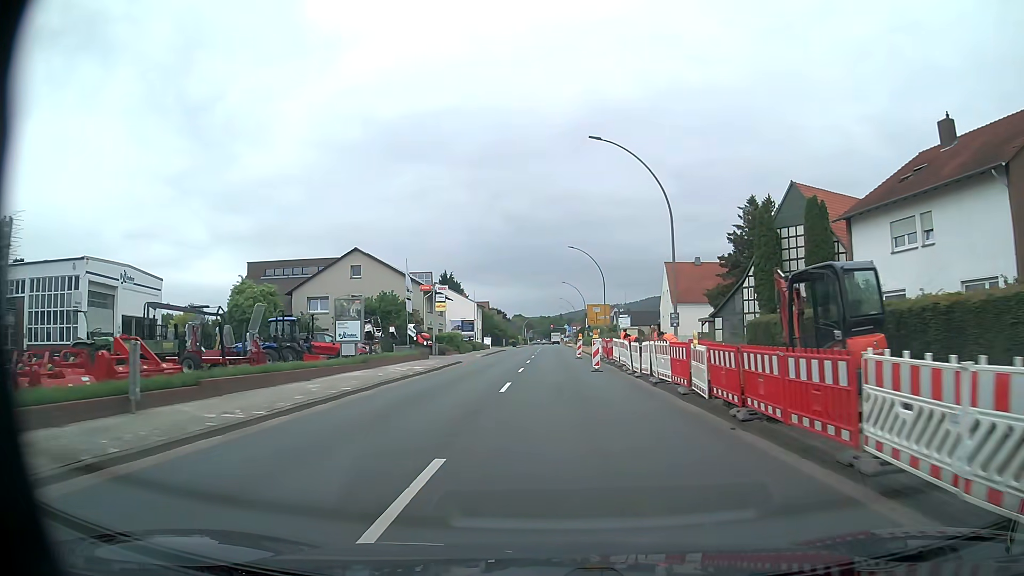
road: primary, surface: asphalt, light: Day
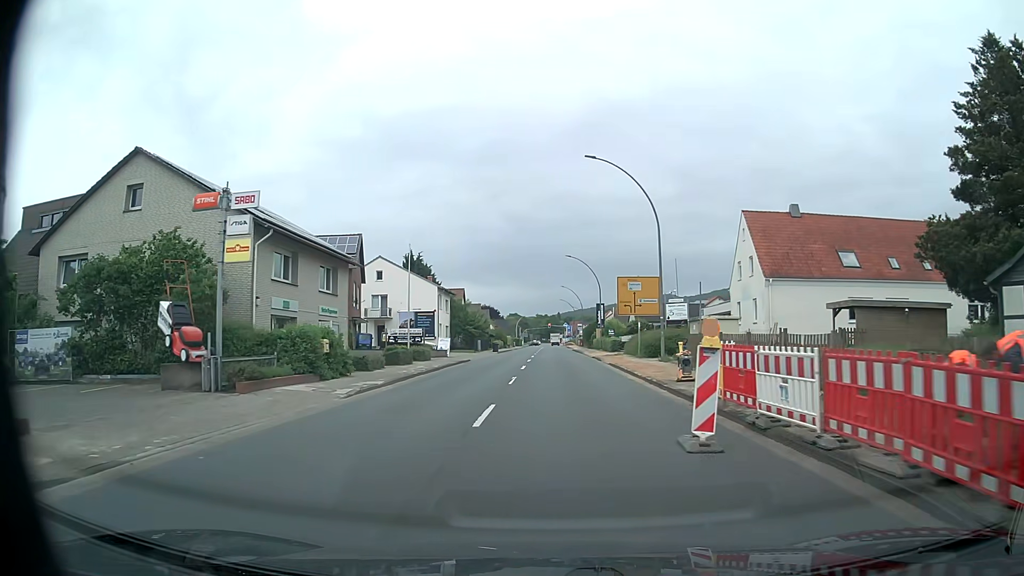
(-0.1, +34.1) m; 0°
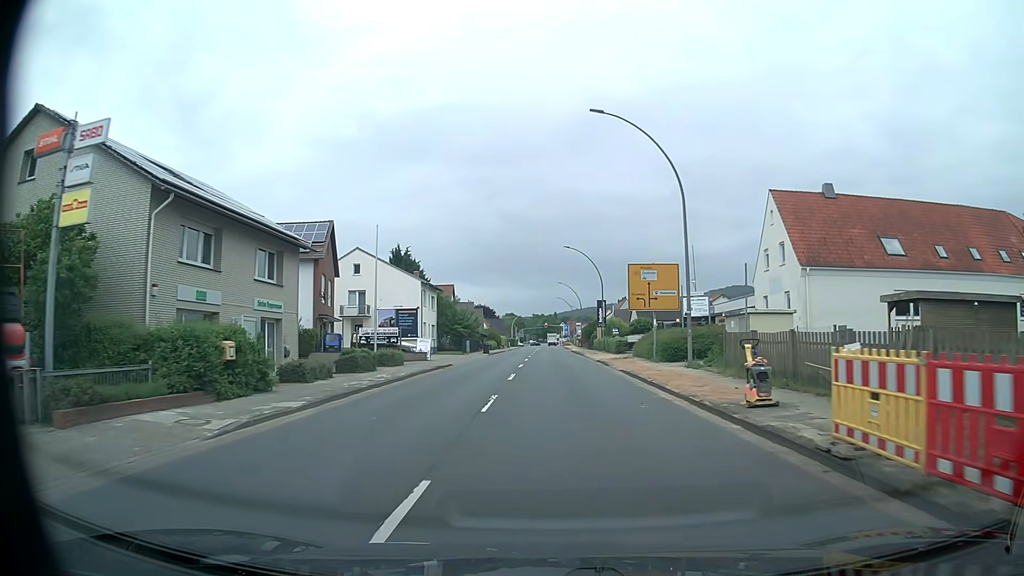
(+0.1, +7.1) m; +1°
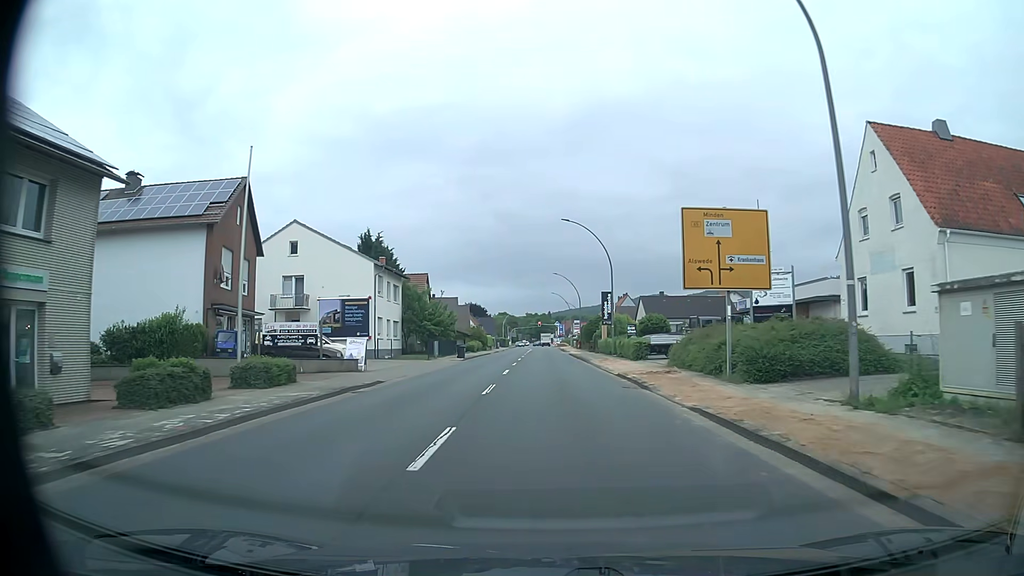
(+0.1, +14.7) m; +1°
(0, +10) (0, +20) (0, +30) (0, +40) (0, +50) (0, +60) (0, +70) (0, +80) (0, +90) (-1, +100) m
